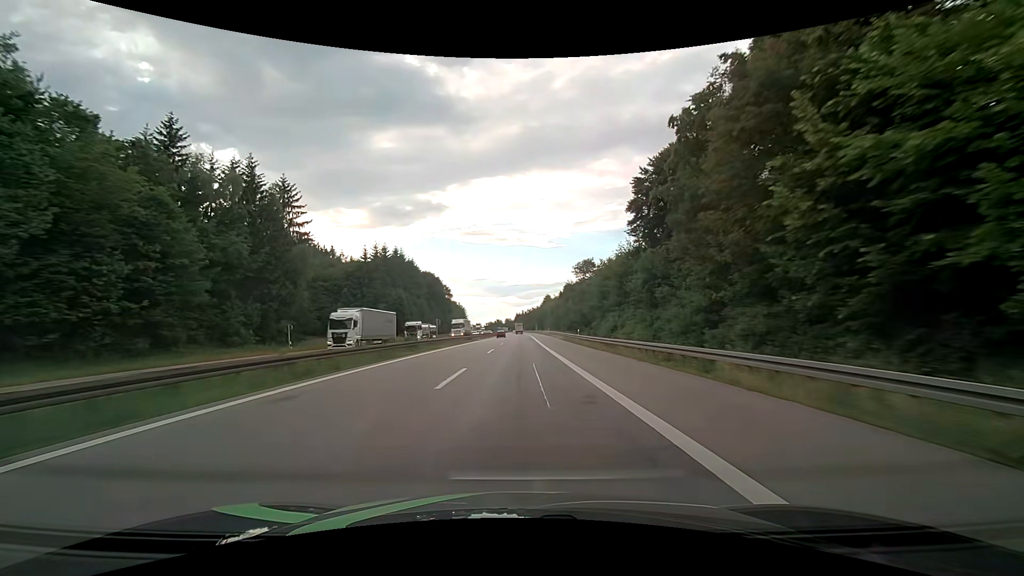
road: motorway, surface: asphalt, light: Day
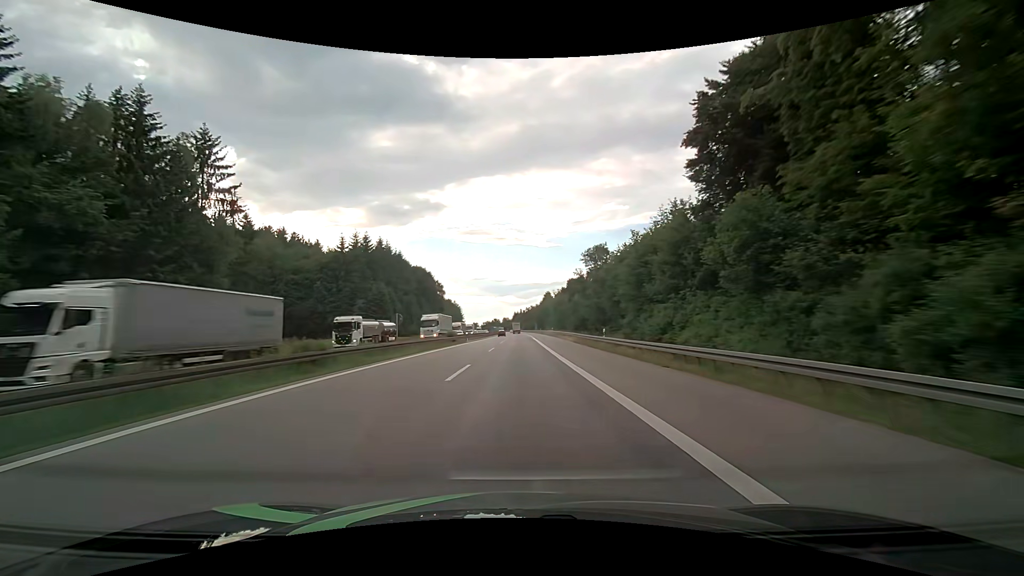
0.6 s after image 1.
(0.0, +16.4) m; 0°
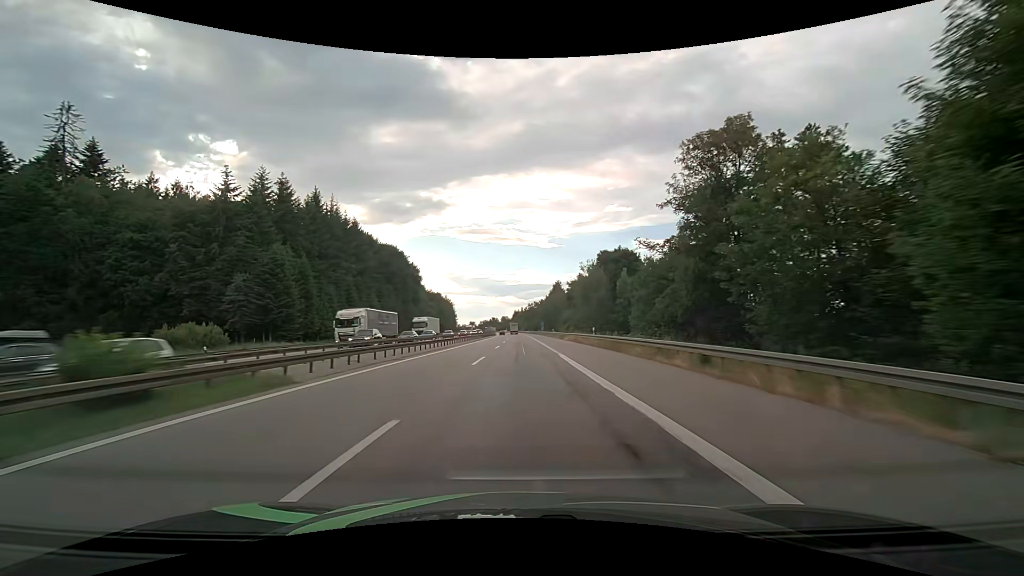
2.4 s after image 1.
(+0.1, +48.6) m; 0°
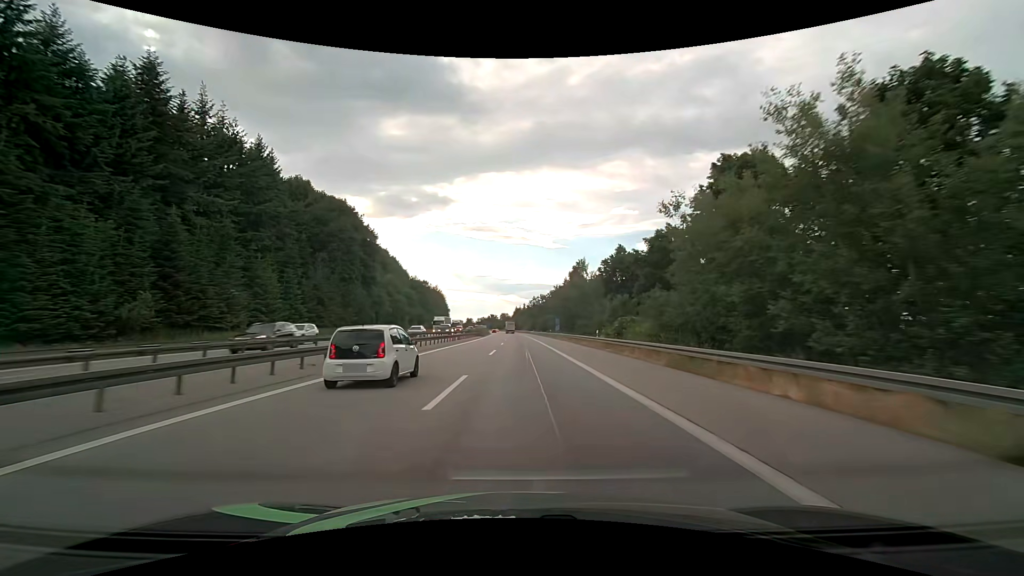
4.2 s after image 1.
(-0.2, +47.6) m; 0°
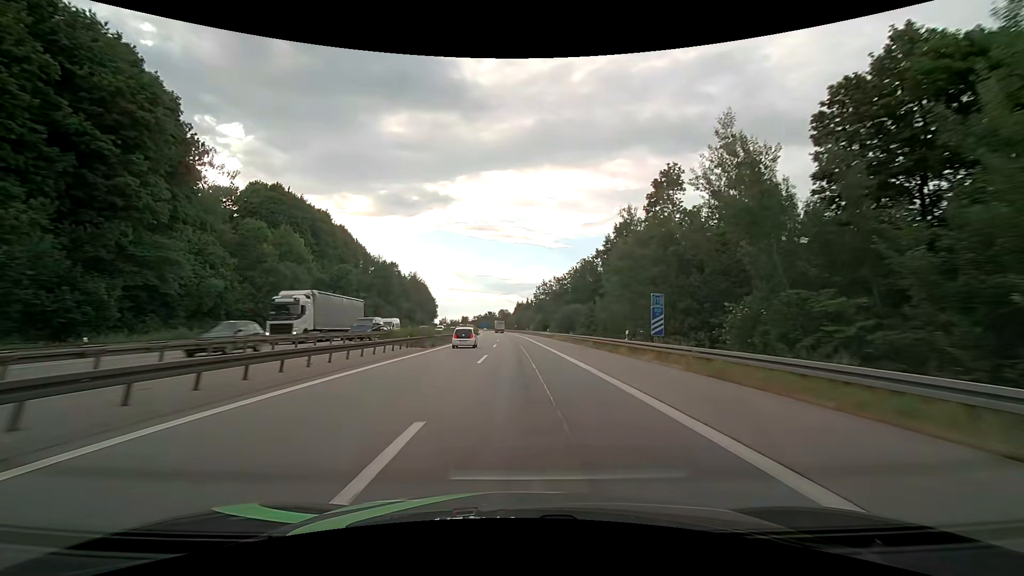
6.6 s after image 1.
(-0.2, +61.8) m; 0°
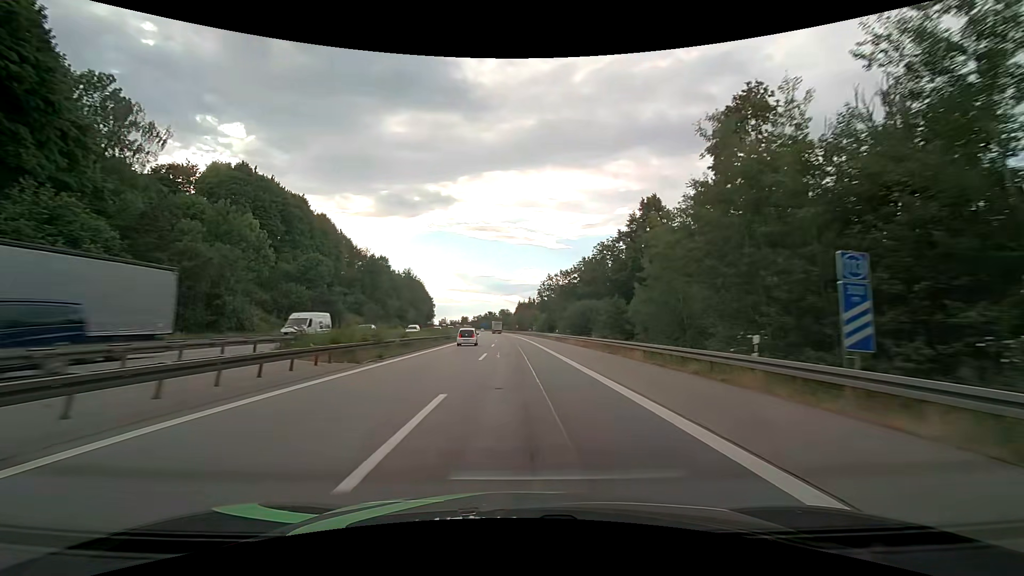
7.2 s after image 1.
(-0.1, +15.2) m; 0°
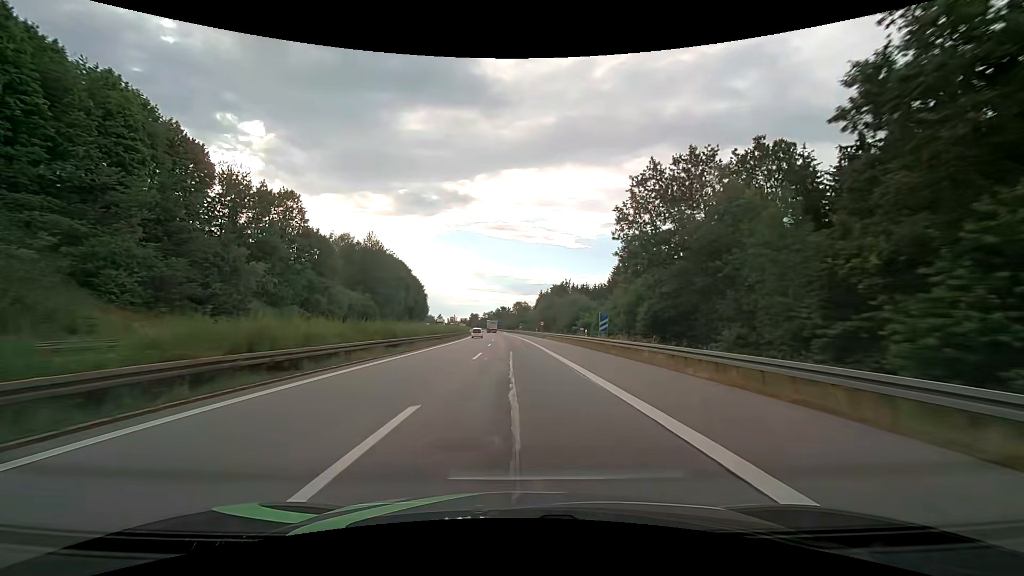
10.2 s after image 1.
(-1.0, +74.5) m; -2°
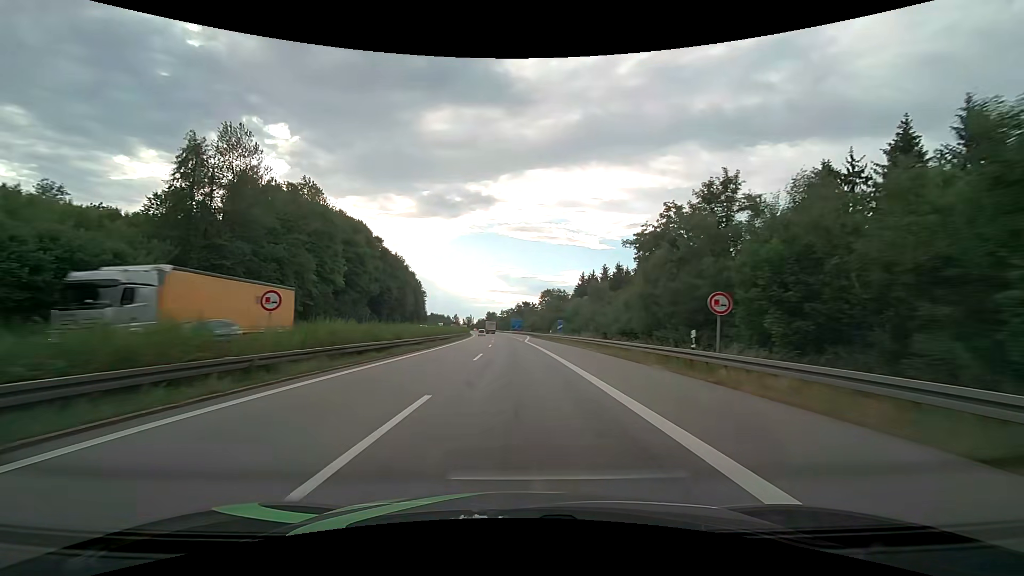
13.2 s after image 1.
(-1.6, +71.4) m; -3°
(0, +10) (0, +20) (0, +30) (0, +40) (-1, +50) (-1, +60) (-1, +70) (-1, +80) (-2, +90) (-2, +100) m
